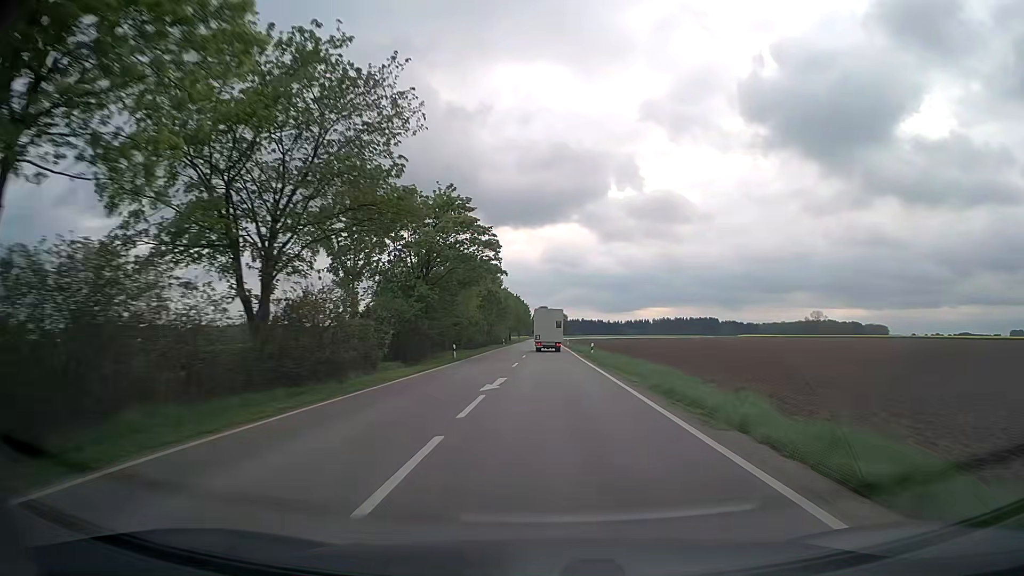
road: secondary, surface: asphalt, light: Day
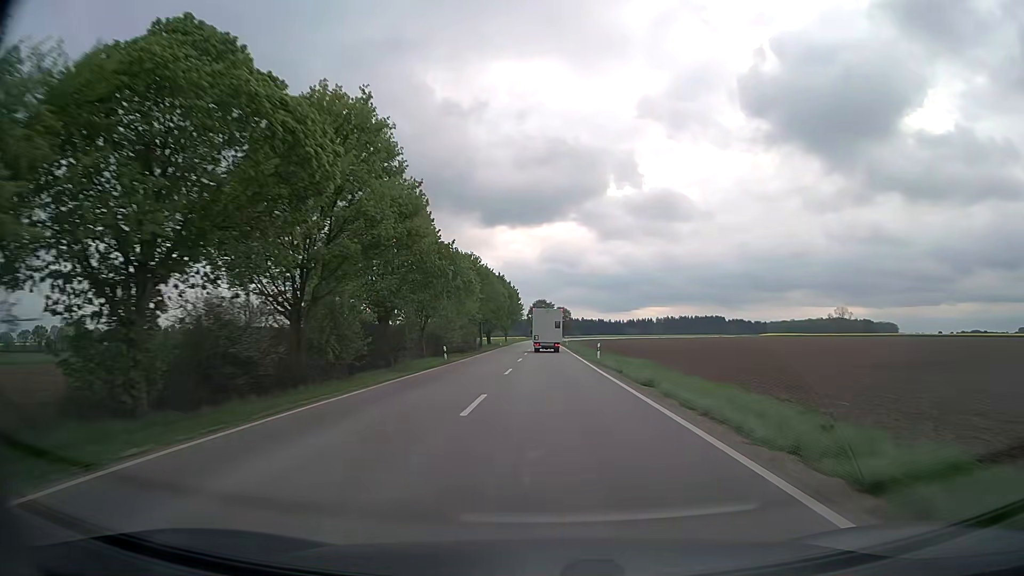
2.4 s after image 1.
(+0.1, +54.0) m; 0°
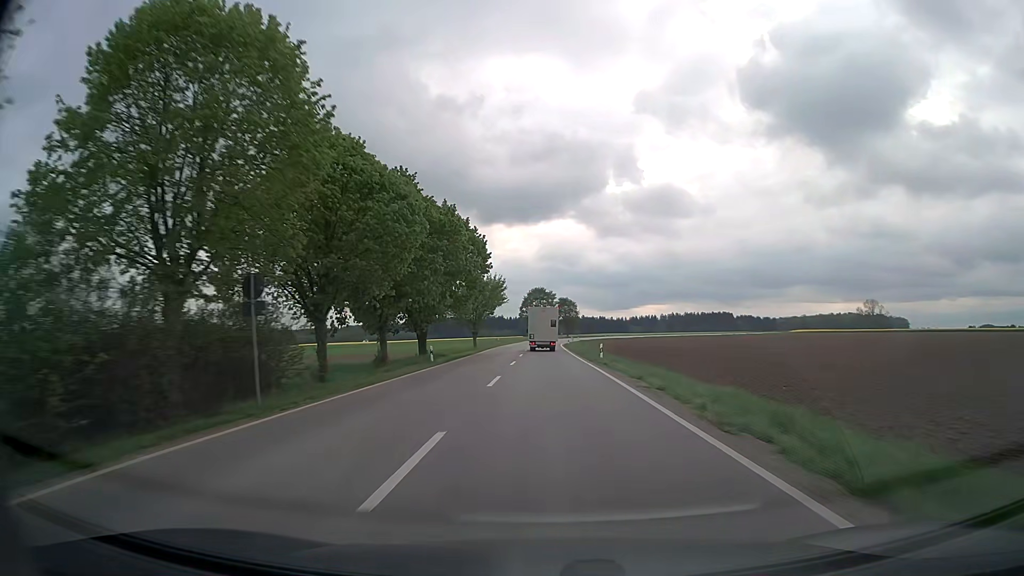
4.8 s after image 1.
(0.0, +54.1) m; 0°
(0, +10) (0, +20) (0, +30) (0, +40) (0, +50) (0, +60) (0, +70) (0, +80) (0, +90) (+1, +100) m
